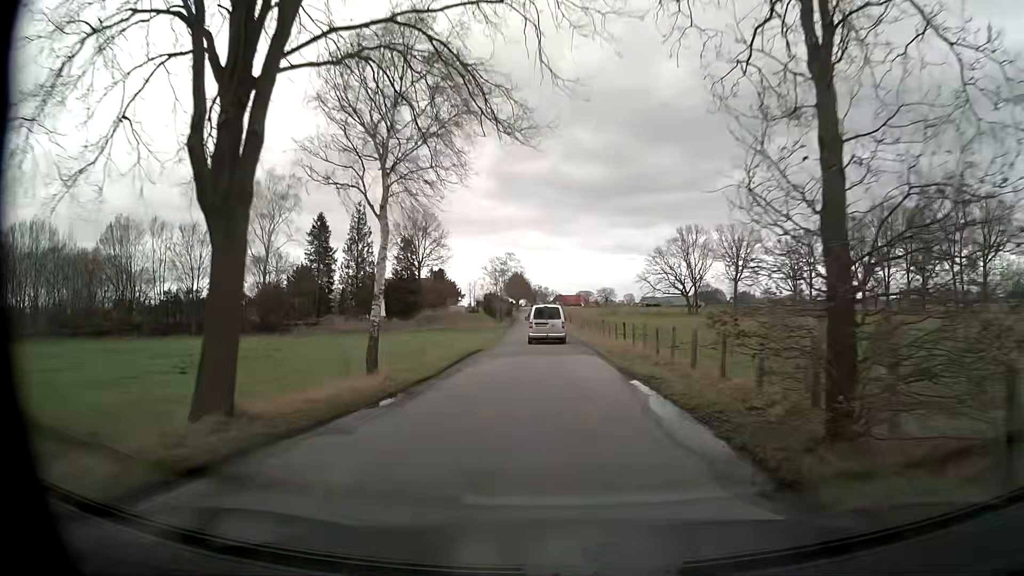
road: unclassified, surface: asphalt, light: Day
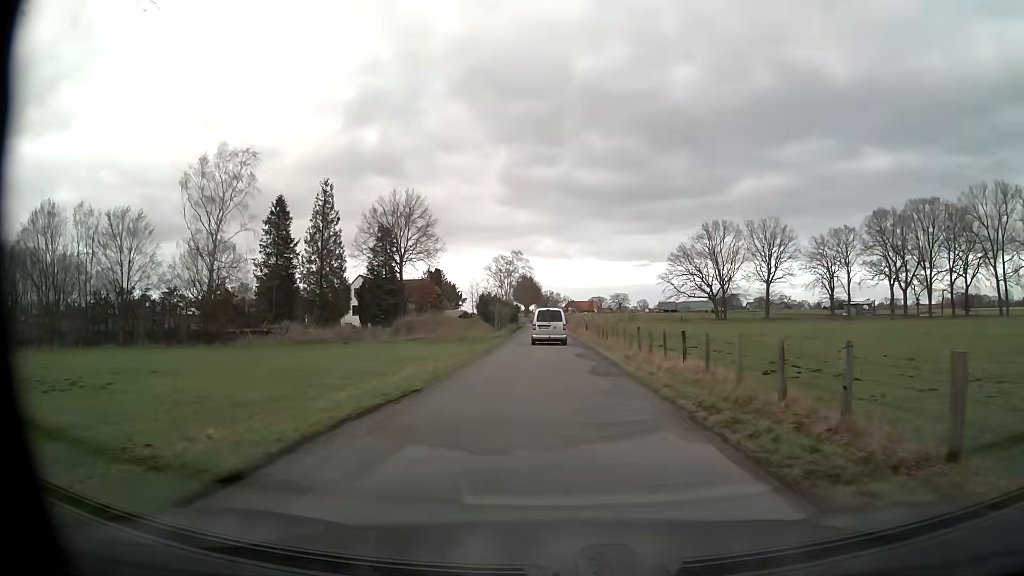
(-0.1, +16.1) m; -1°
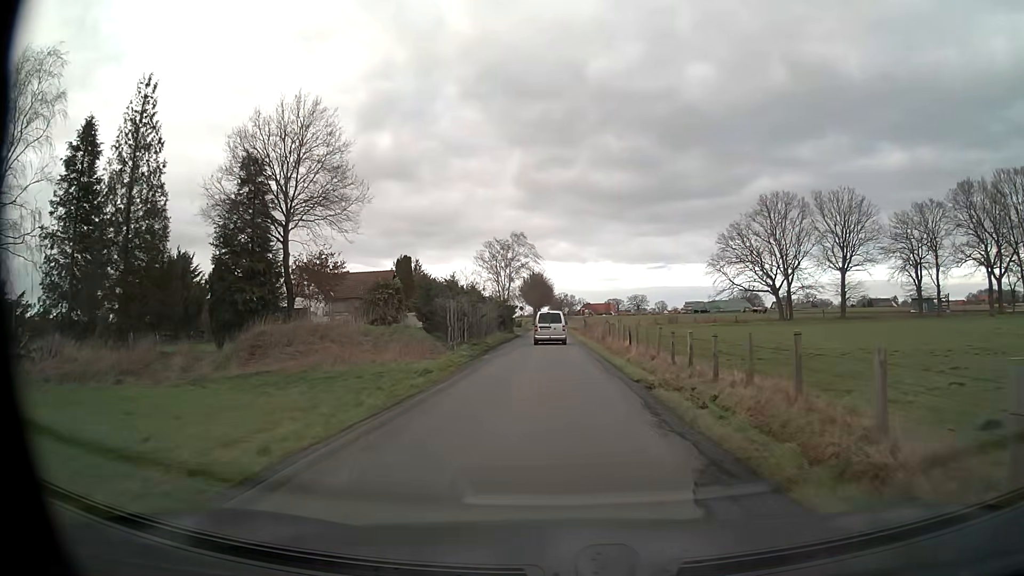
(0.0, +33.0) m; -1°
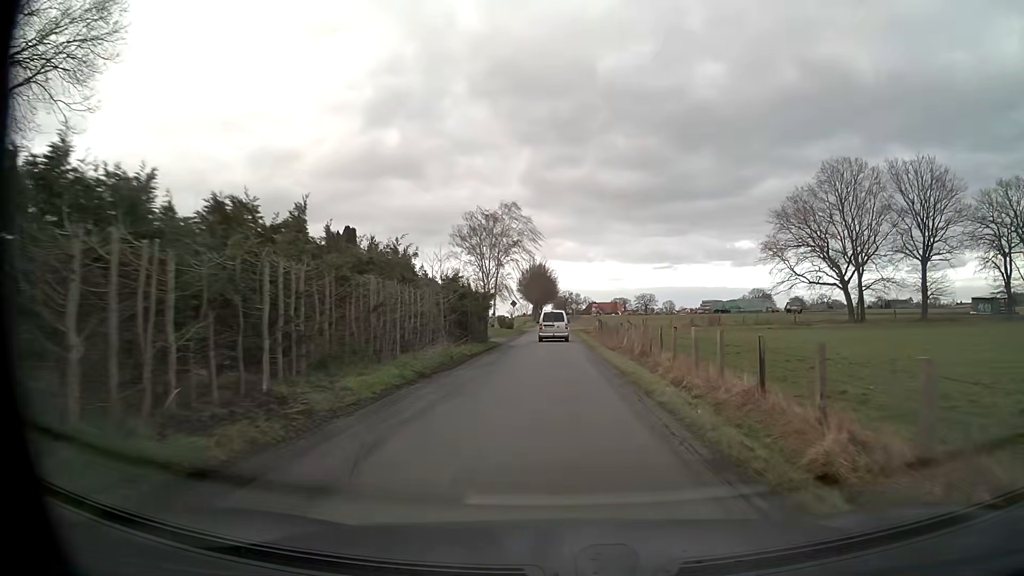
(-0.1, +25.4) m; 0°
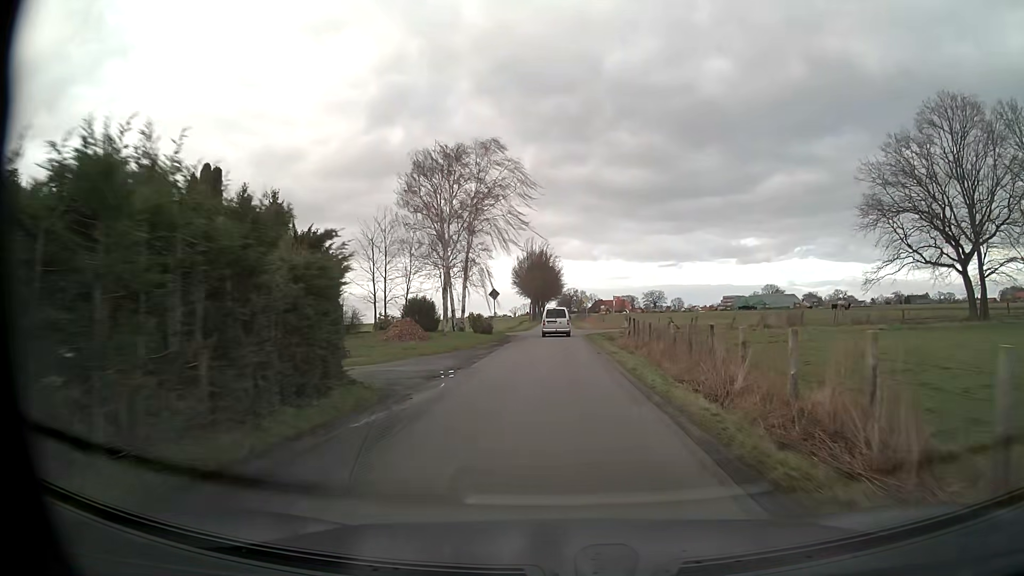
(-0.1, +26.3) m; 0°
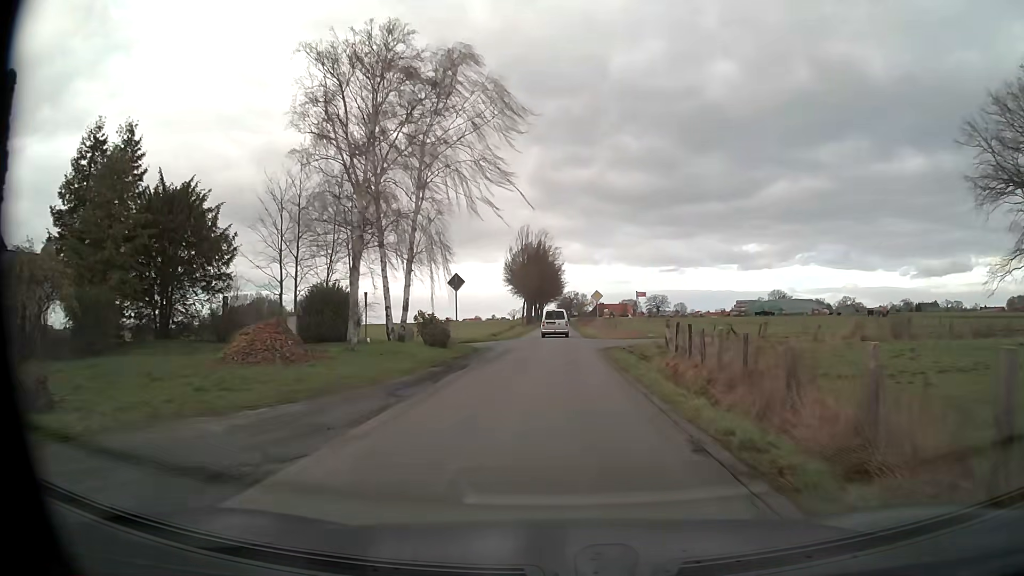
(0.0, +17.6) m; 0°
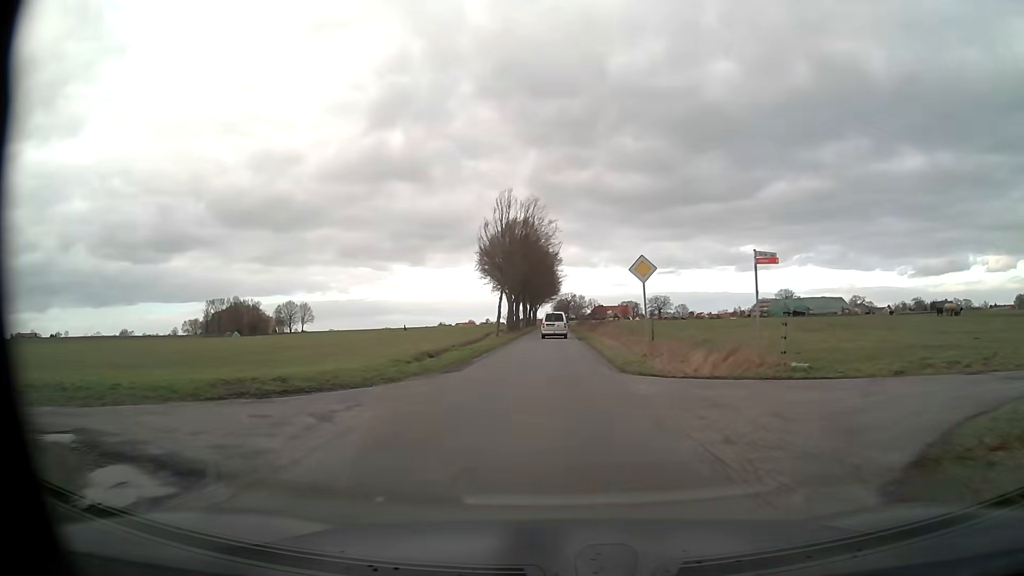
(+0.1, +26.4) m; 0°
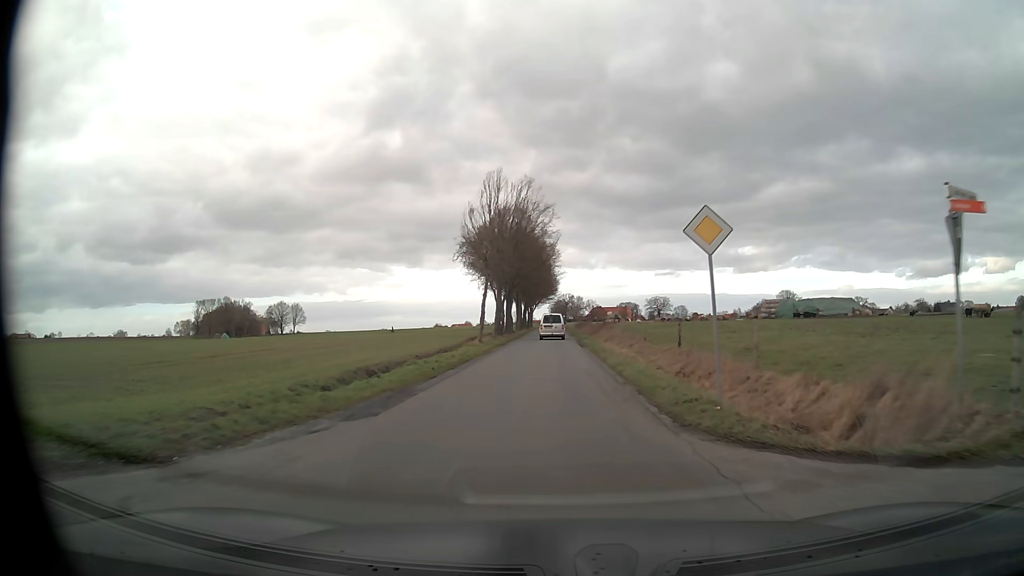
(0.0, +8.9) m; 0°
(0, +10) (0, +20) (0, +30) (0, +40) (0, +50) (0, +60) (0, +70) (0, +80) (0, +90) (0, +100) m
